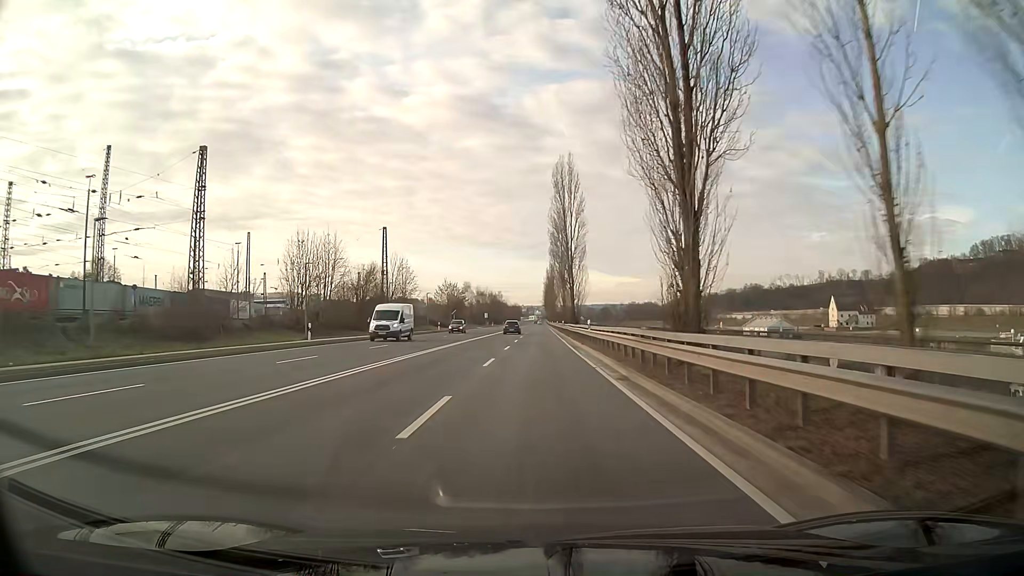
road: primary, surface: asphalt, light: Day
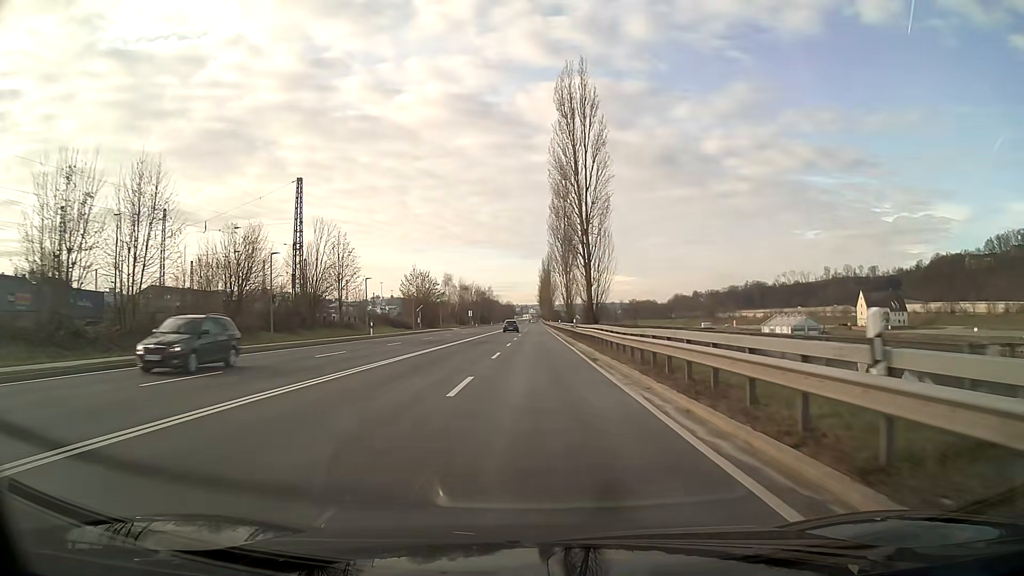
(+0.1, +32.2) m; 0°
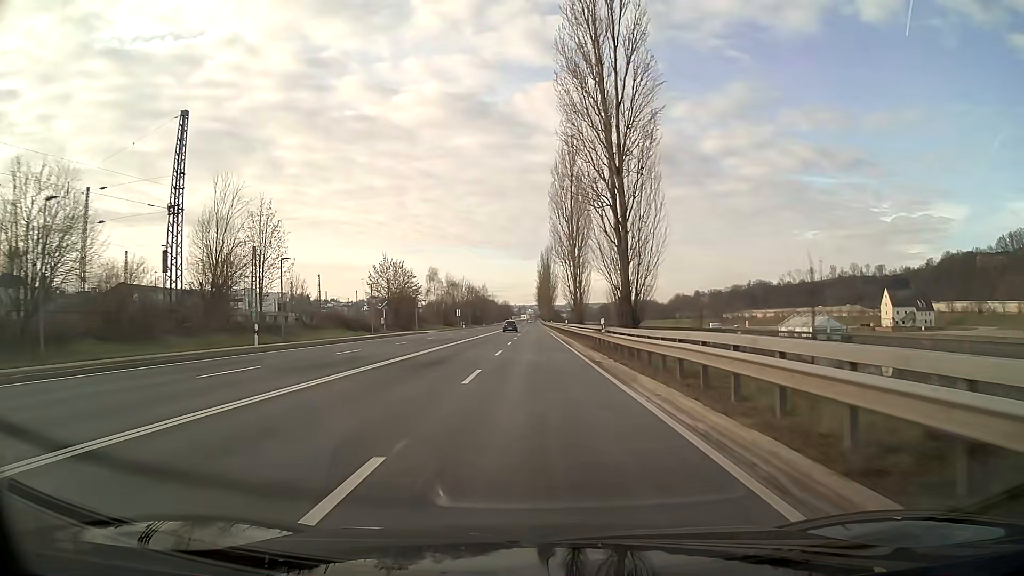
(0.0, +21.4) m; 0°
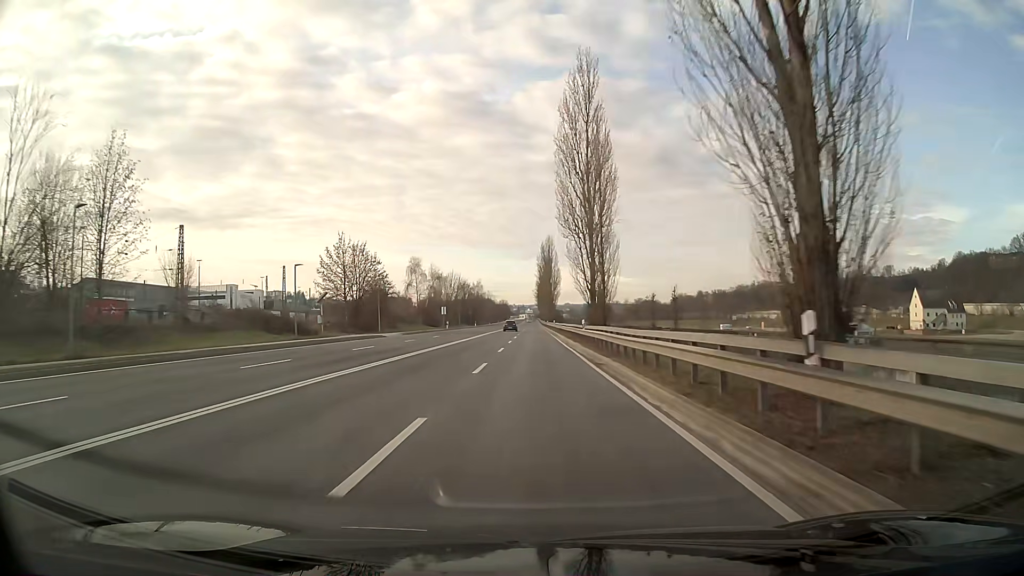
(0.0, +21.5) m; 0°
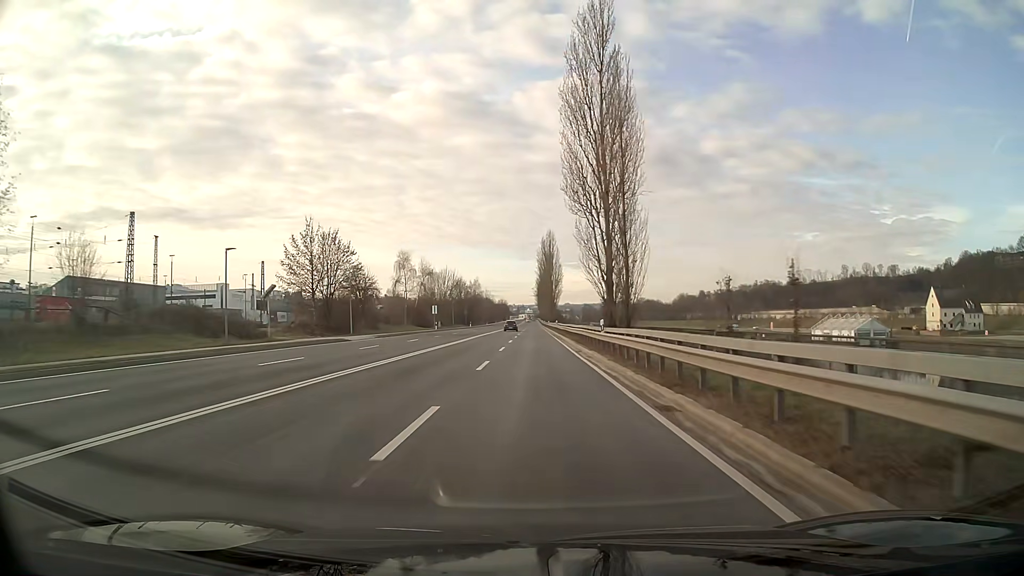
(0.0, +10.7) m; 0°
